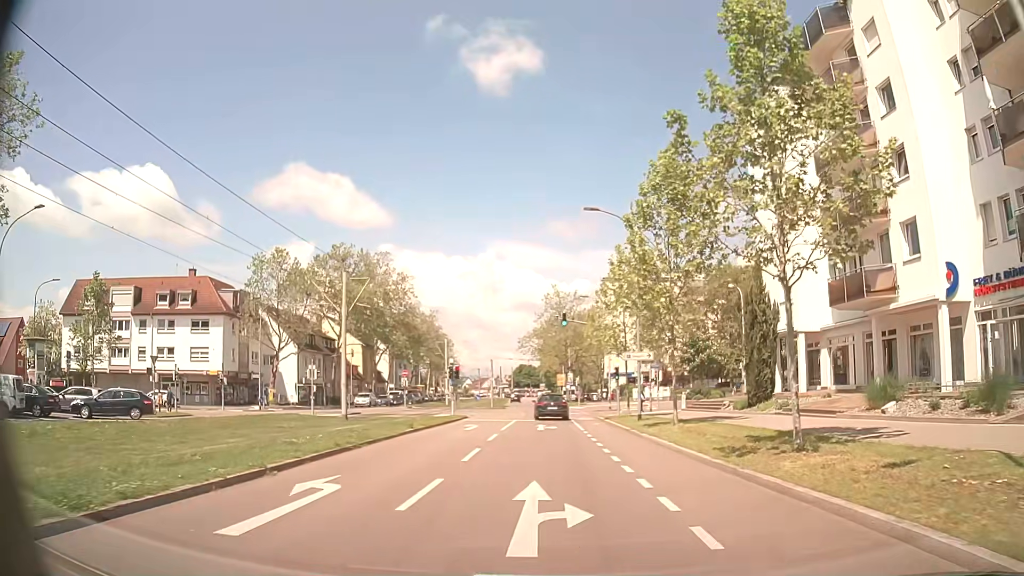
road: tertiary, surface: asphalt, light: Day
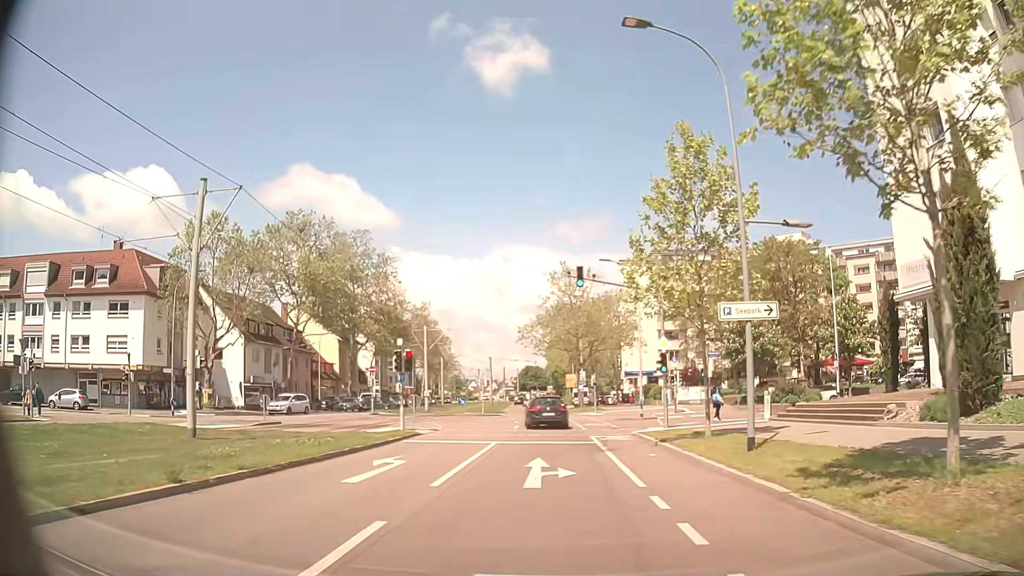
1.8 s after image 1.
(0.0, +15.7) m; -1°
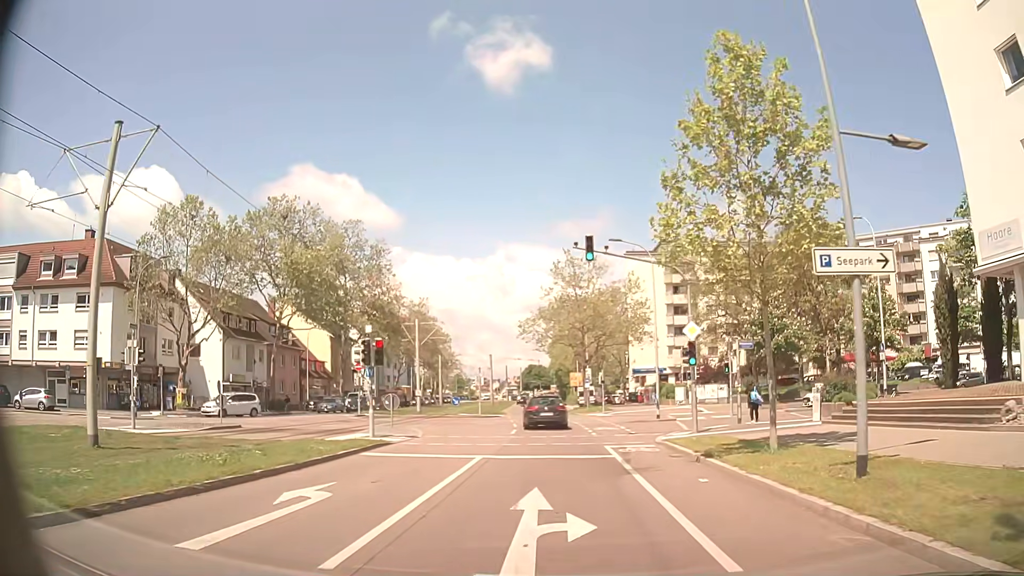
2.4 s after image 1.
(0.0, +4.9) m; -1°
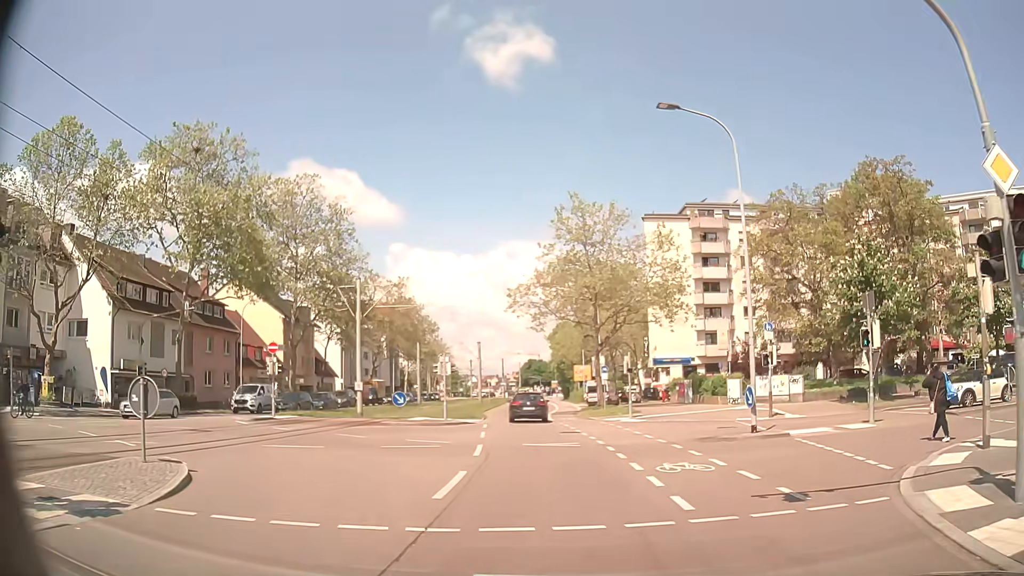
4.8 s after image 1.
(0.0, +16.1) m; 0°
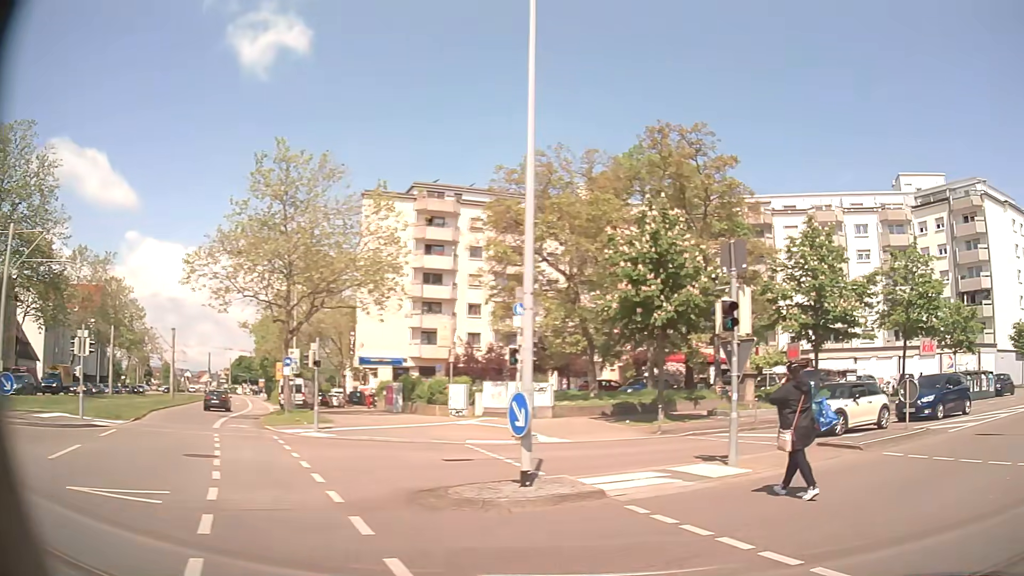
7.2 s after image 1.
(+1.5, +9.2) m; +29°
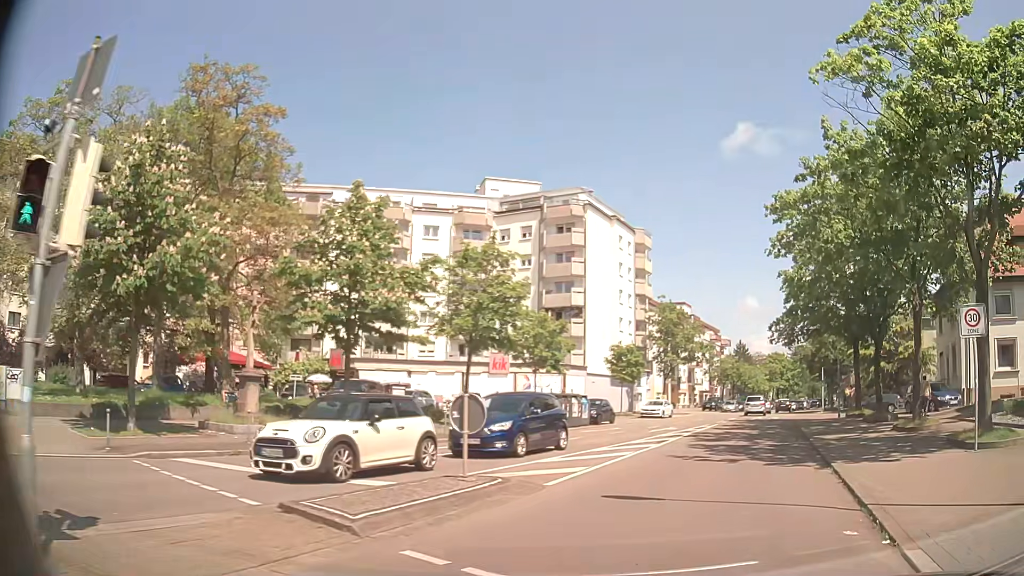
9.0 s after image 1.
(+2.8, +7.3) m; +34°
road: residential
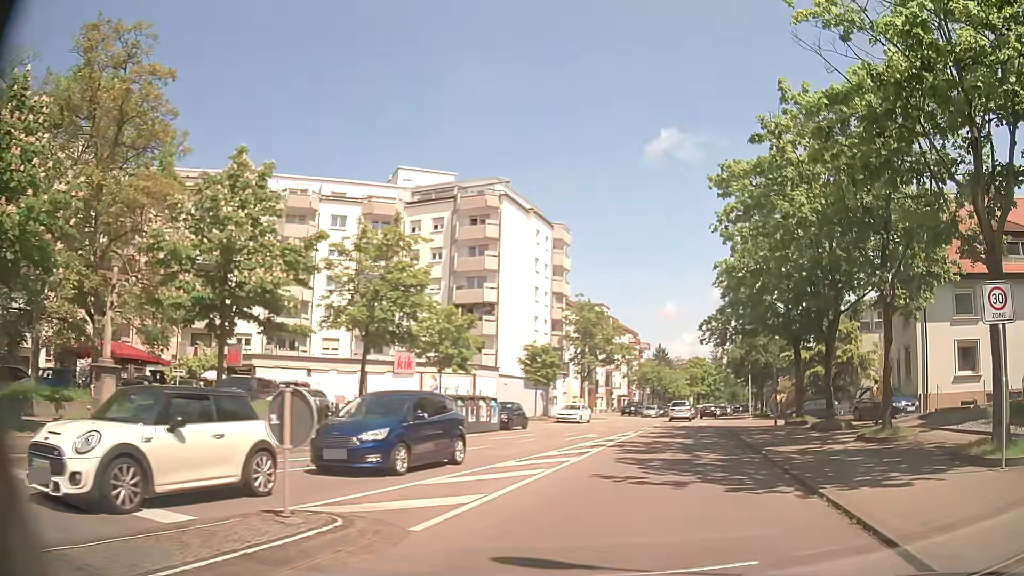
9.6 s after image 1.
(+0.3, +3.8) m; +8°
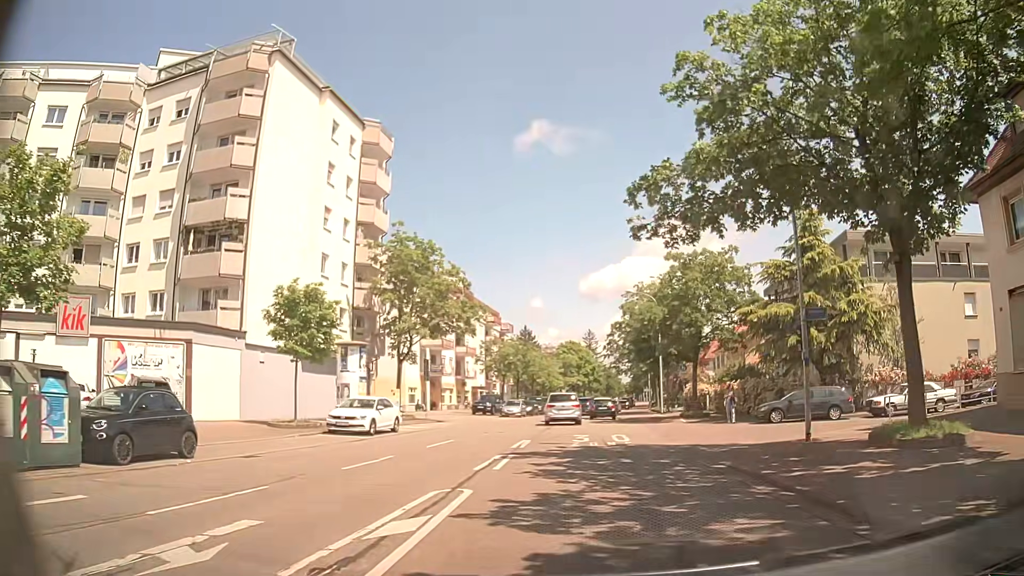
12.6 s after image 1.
(+3.1, +23.7) m; +11°
(0, +10) (0, +20) (0, +30) (0, +40) (0, +50) (+1, +60) (+2, +70) (+3, +80) (+5, +90) (+6, +100) m
